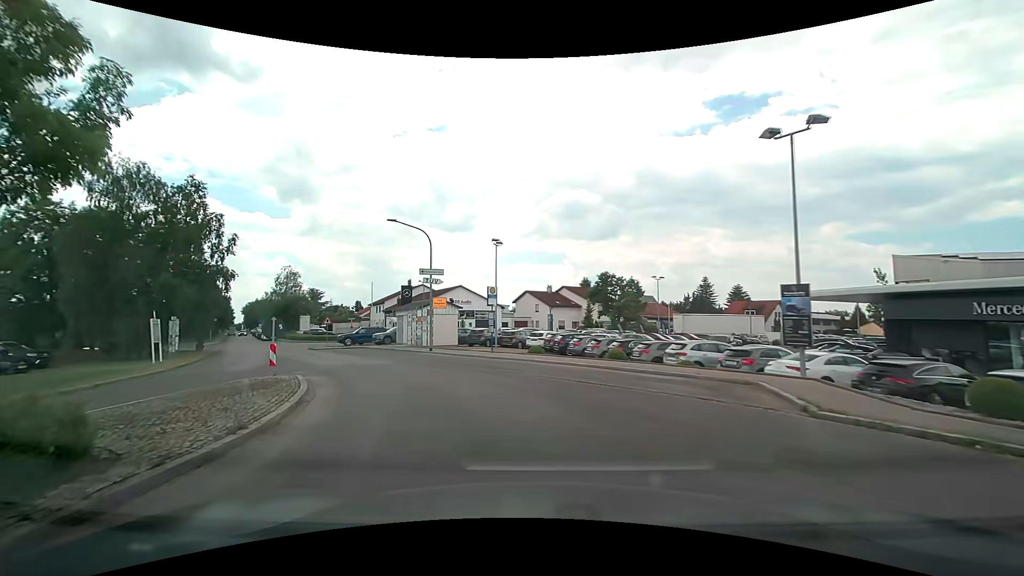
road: residential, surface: asphalt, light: Day
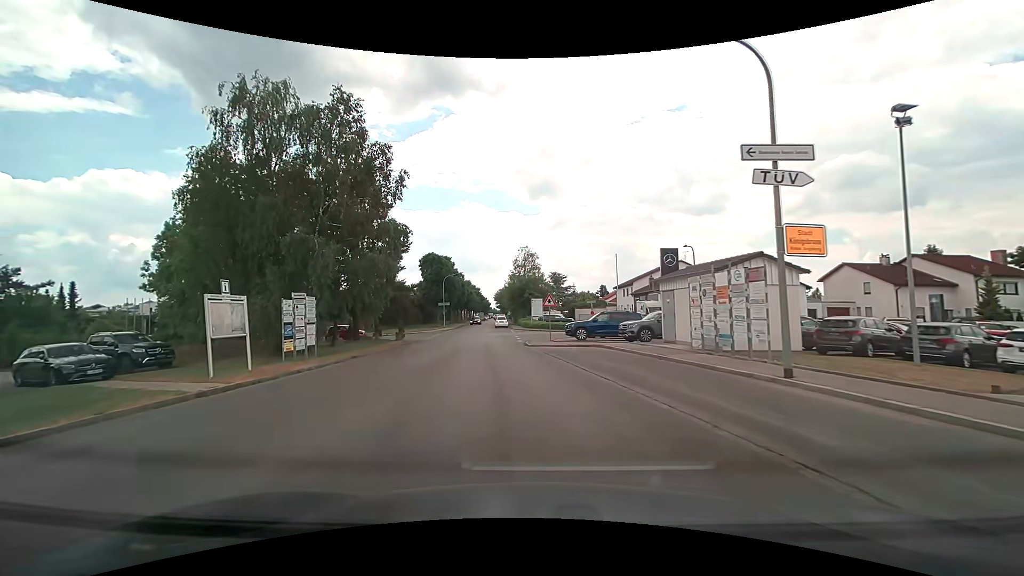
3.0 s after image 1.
(-4.9, +18.2) m; -28°
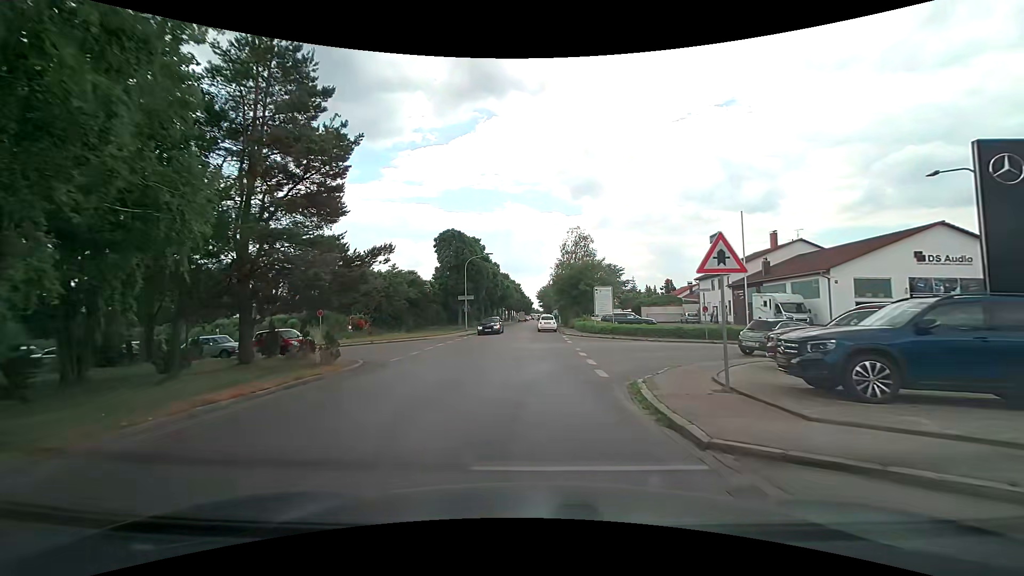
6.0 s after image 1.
(-1.3, +20.4) m; -5°
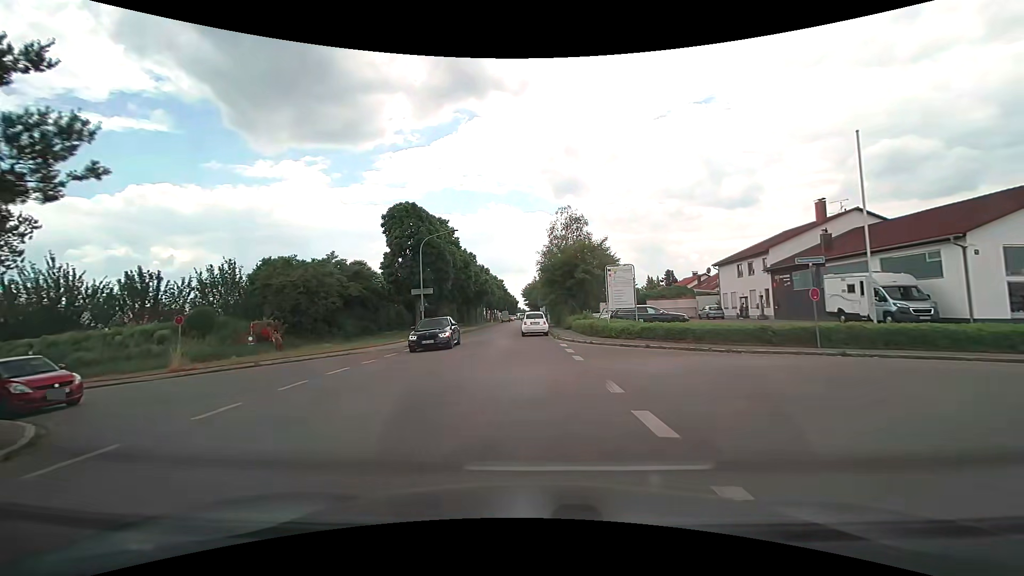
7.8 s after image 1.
(+0.3, +13.3) m; +2°
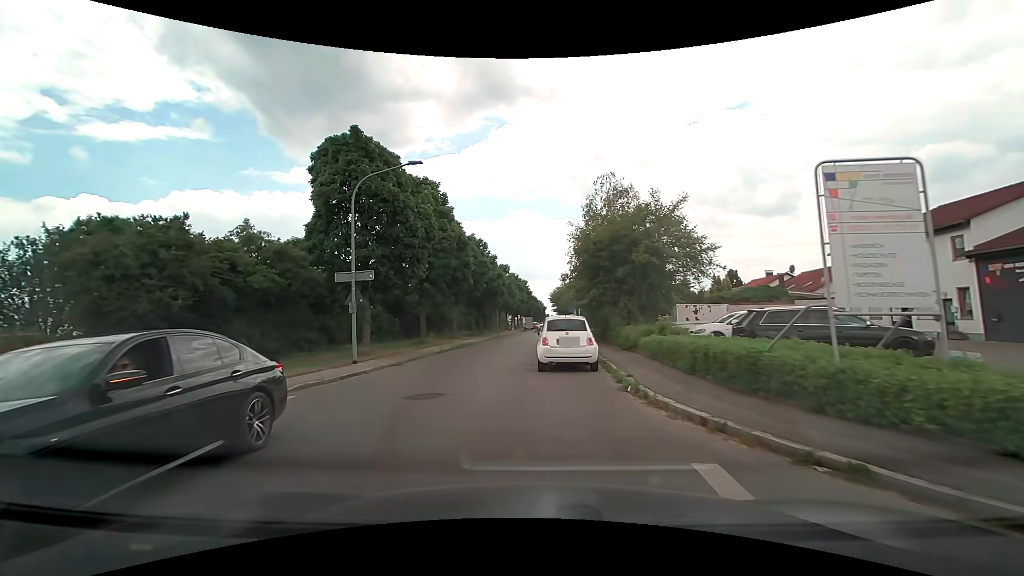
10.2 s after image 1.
(+0.1, +17.0) m; -3°
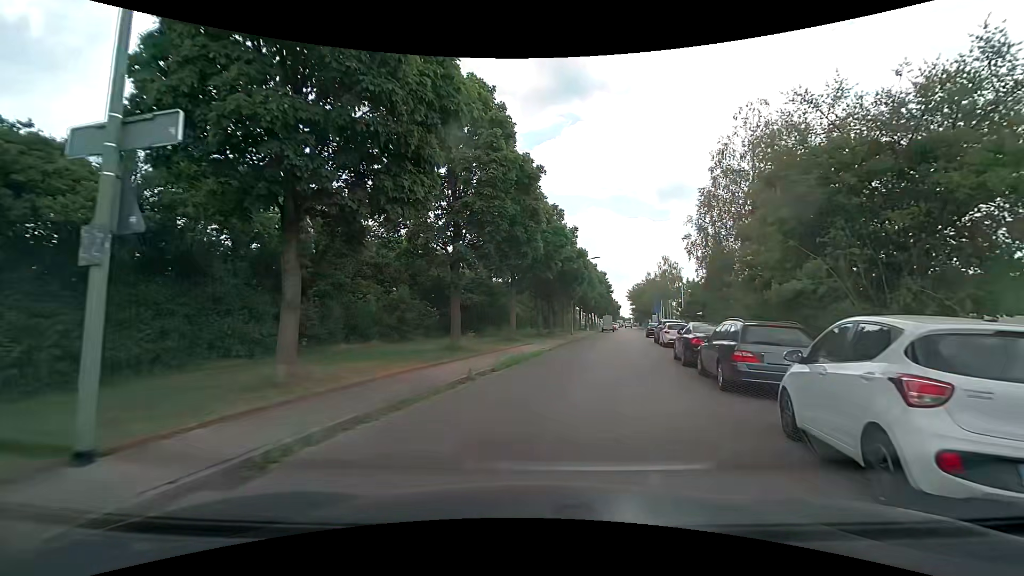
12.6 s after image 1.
(-1.6, +14.3) m; -8°
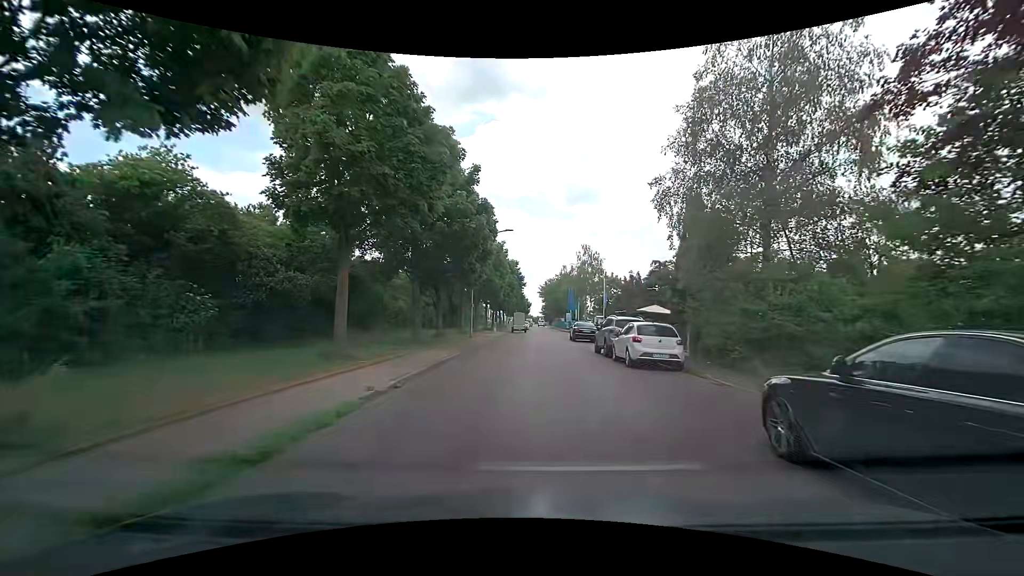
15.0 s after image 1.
(+1.5, +14.6) m; +11°
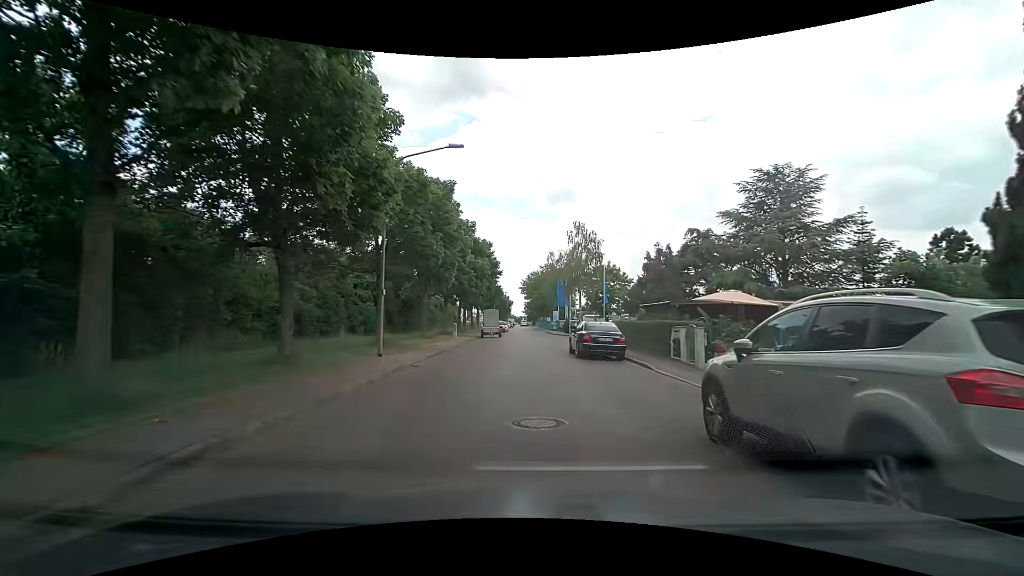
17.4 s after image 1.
(+0.4, +16.9) m; +2°
(0, +10) (0, +20) (0, +30) (+1, +40) (+1, +50) (+1, +60) (0, +70) (0, +80) (-1, +90) (-1, +100) m
